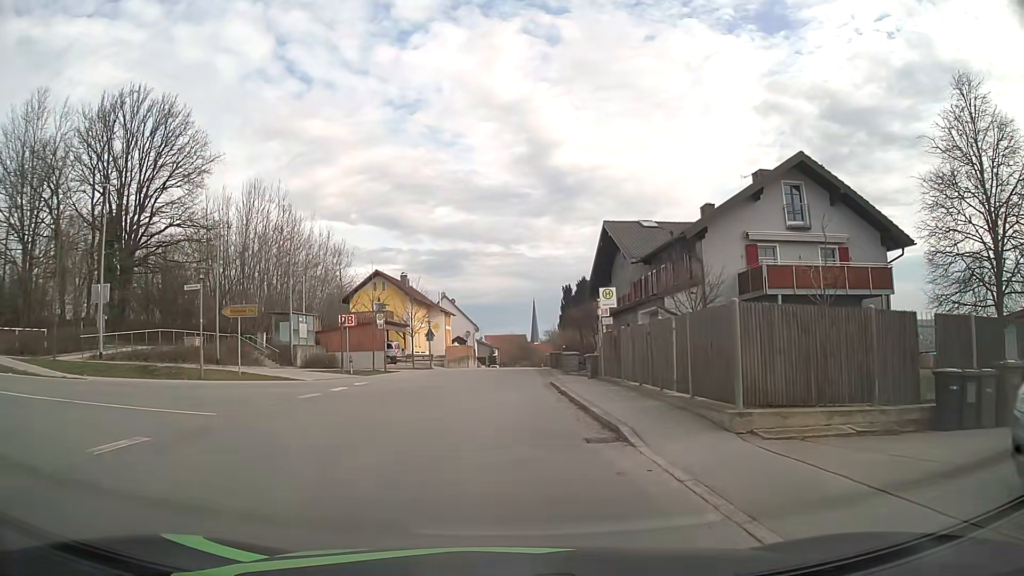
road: tertiary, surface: asphalt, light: Day
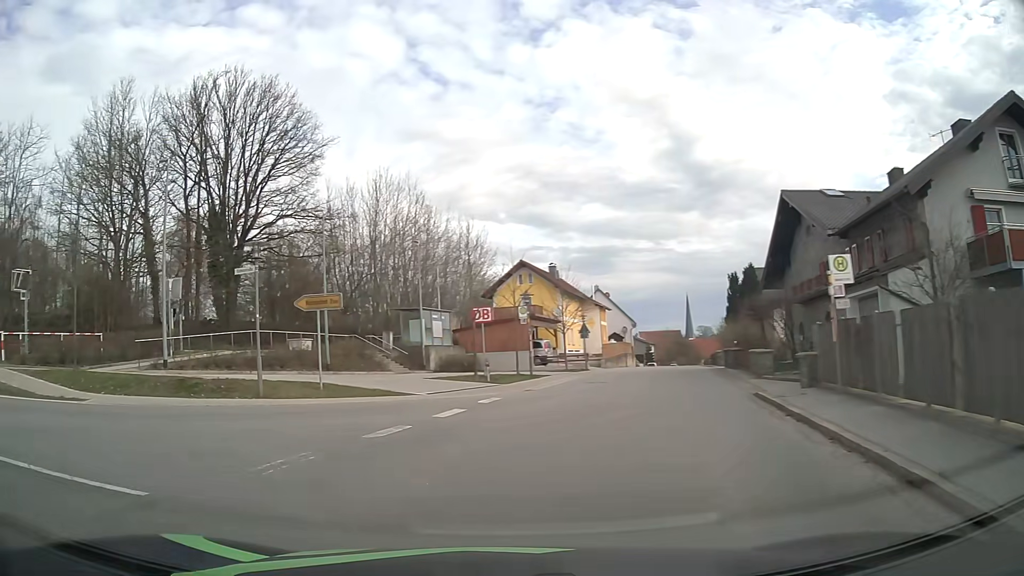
(-0.5, +6.7) m; -14°
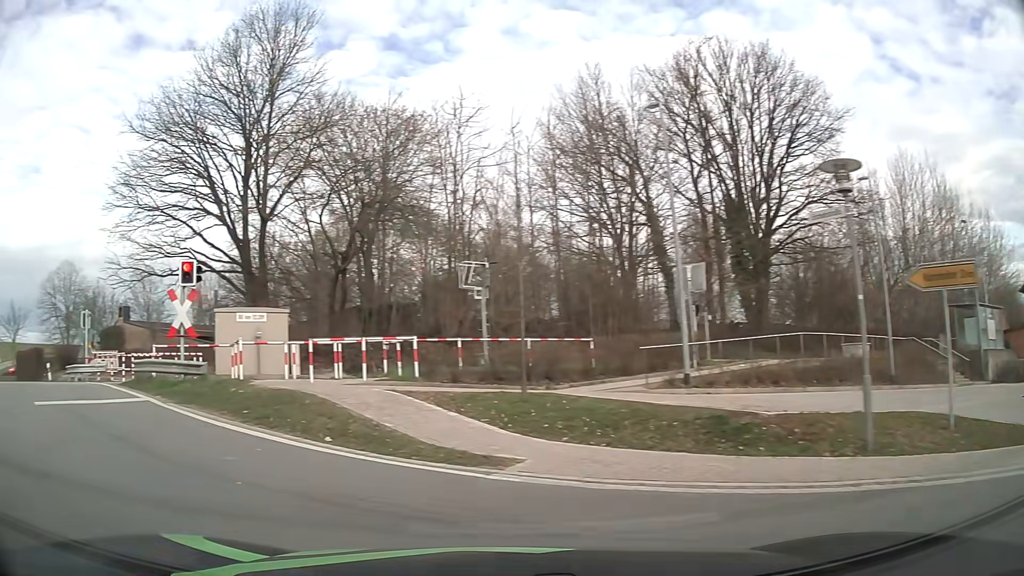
(-2.5, +7.3) m; -43°
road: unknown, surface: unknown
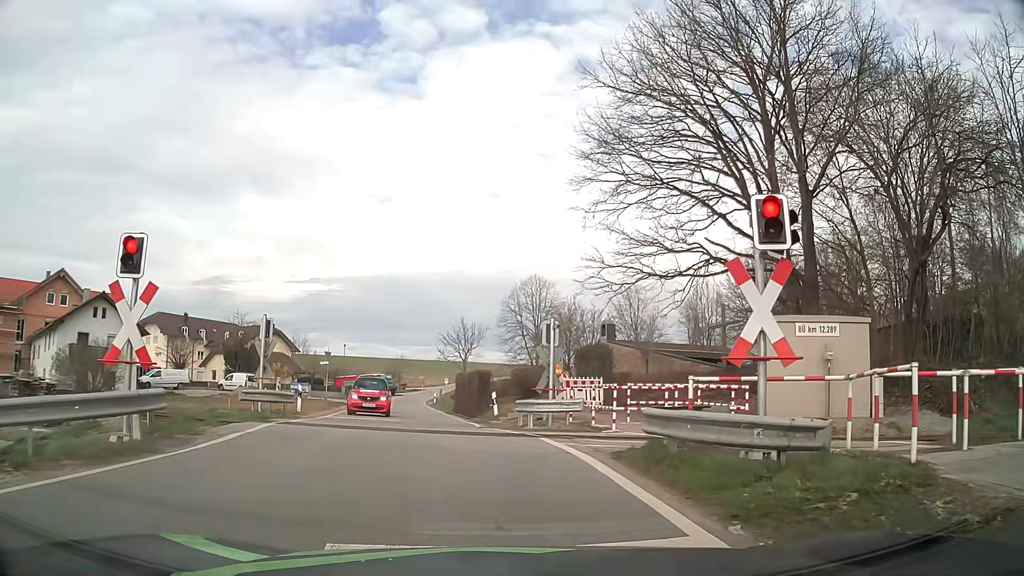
(-4.1, +7.9) m; -42°
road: tertiary
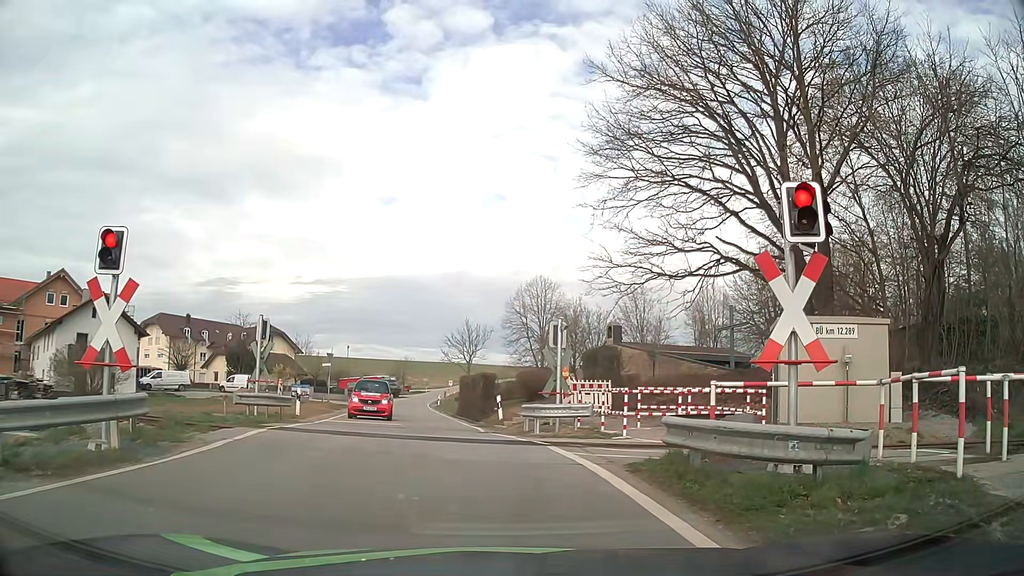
(0.0, +0.7) m; 0°
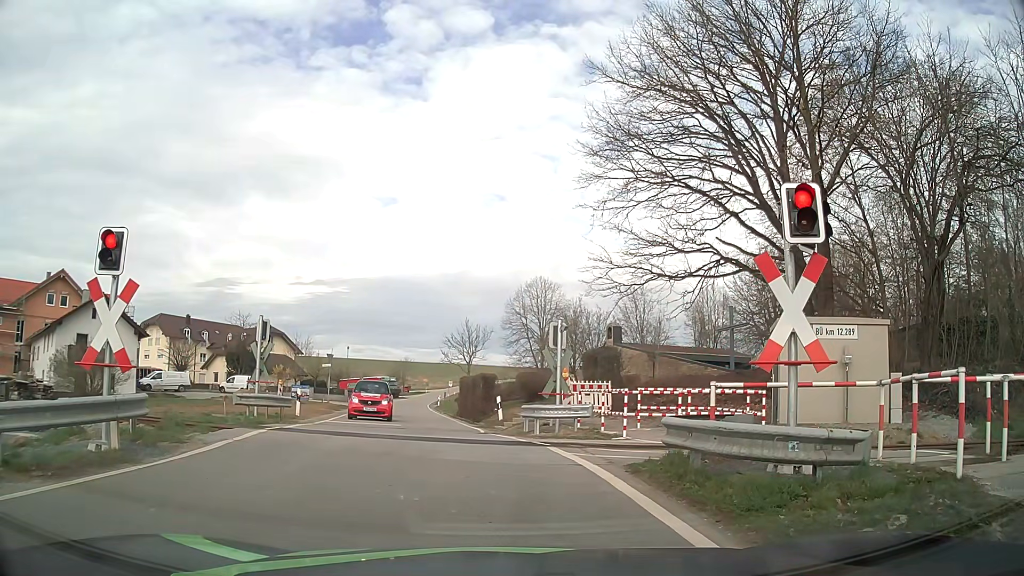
(0.0, 0.0) m; 0°
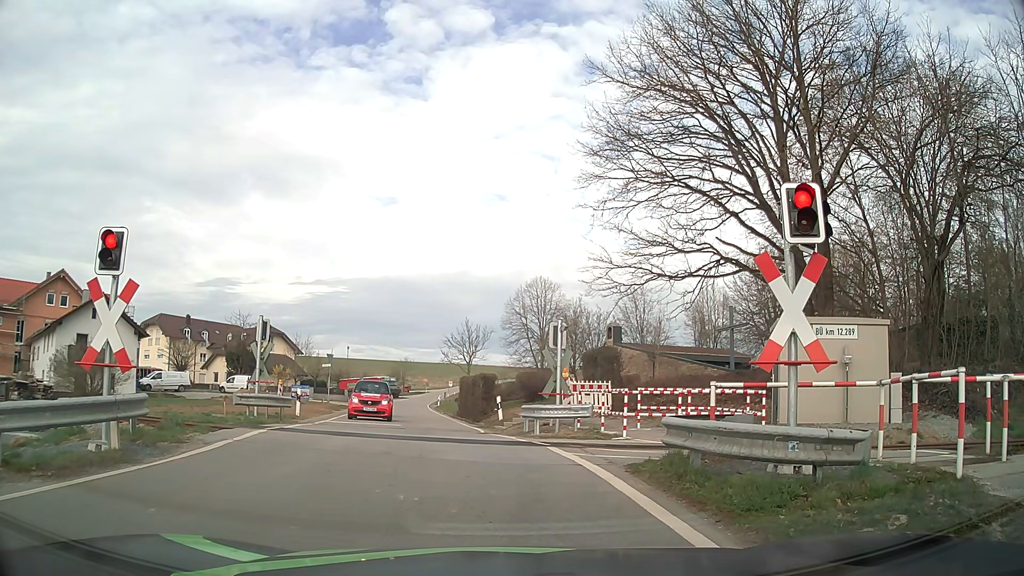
(0.0, 0.0) m; 0°
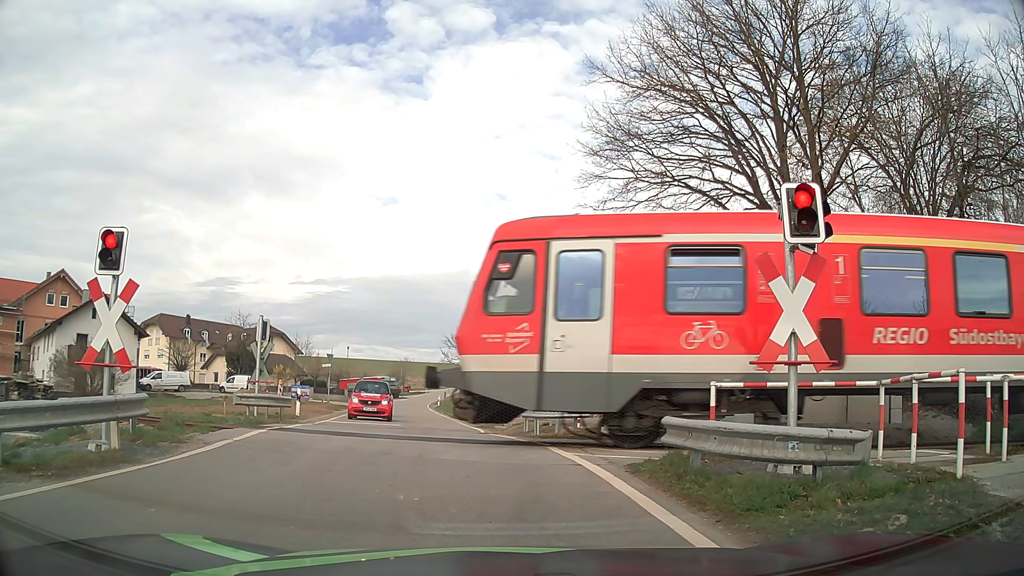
(0.0, 0.0) m; 0°
(-1, +10) (-2, +20) (-4, +30) (-5, +40) (-7, +49) (-8, +59) (-10, +69) (-11, +79) (-12, +89) (-13, +99) m
